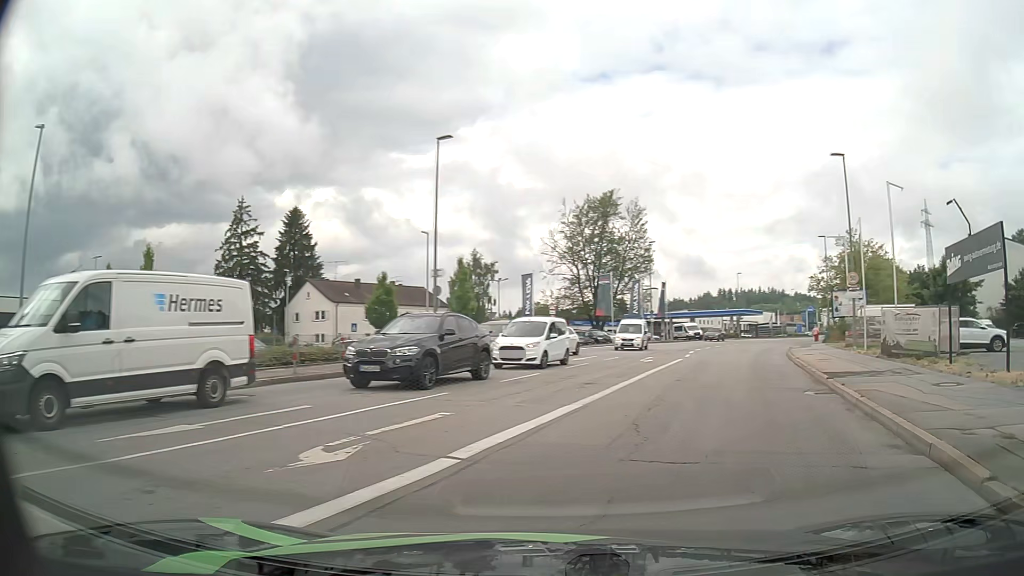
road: tertiary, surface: asphalt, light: Day
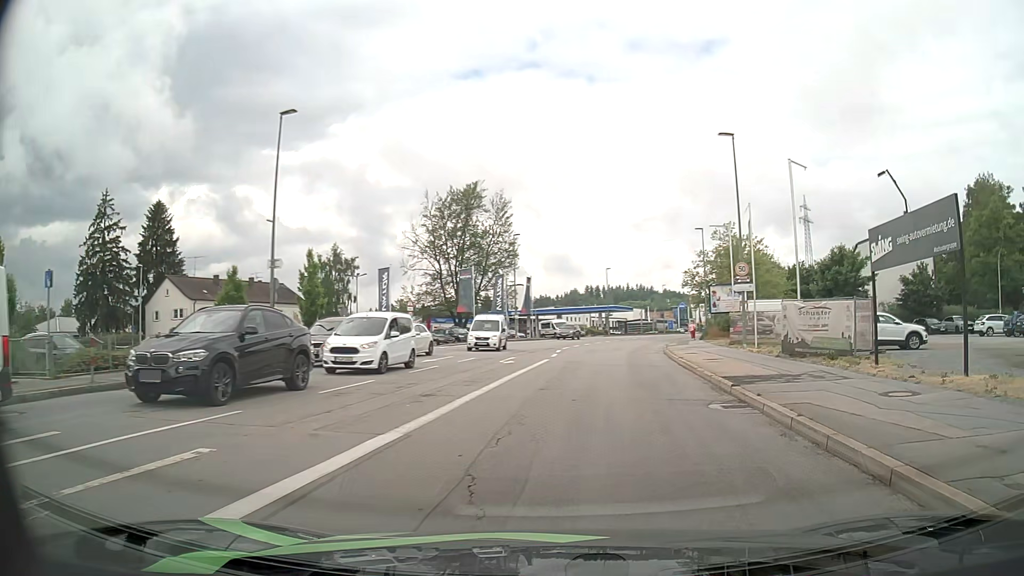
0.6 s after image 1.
(+0.4, +3.6) m; +11°
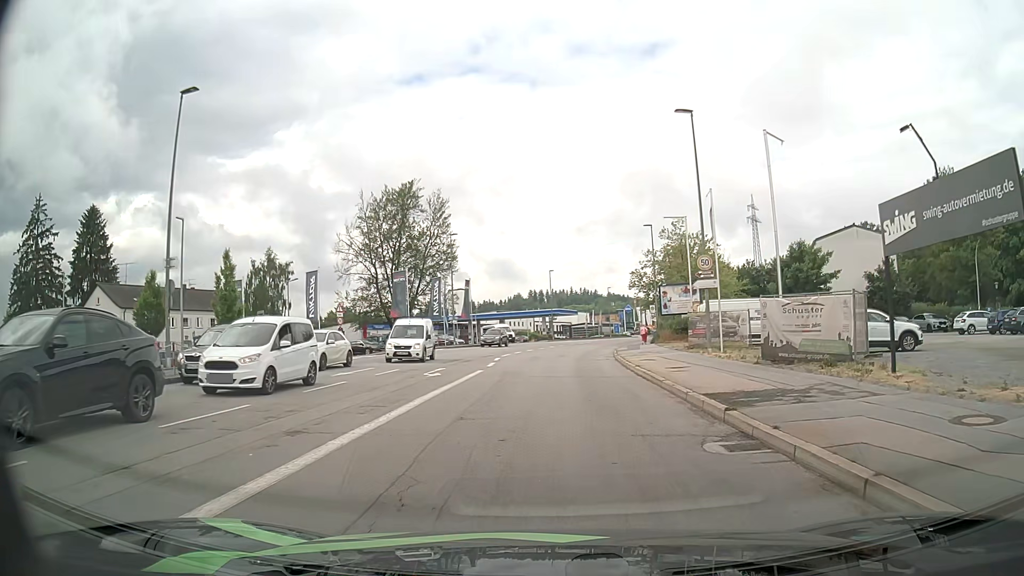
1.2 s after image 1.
(+0.2, +4.1) m; +5°
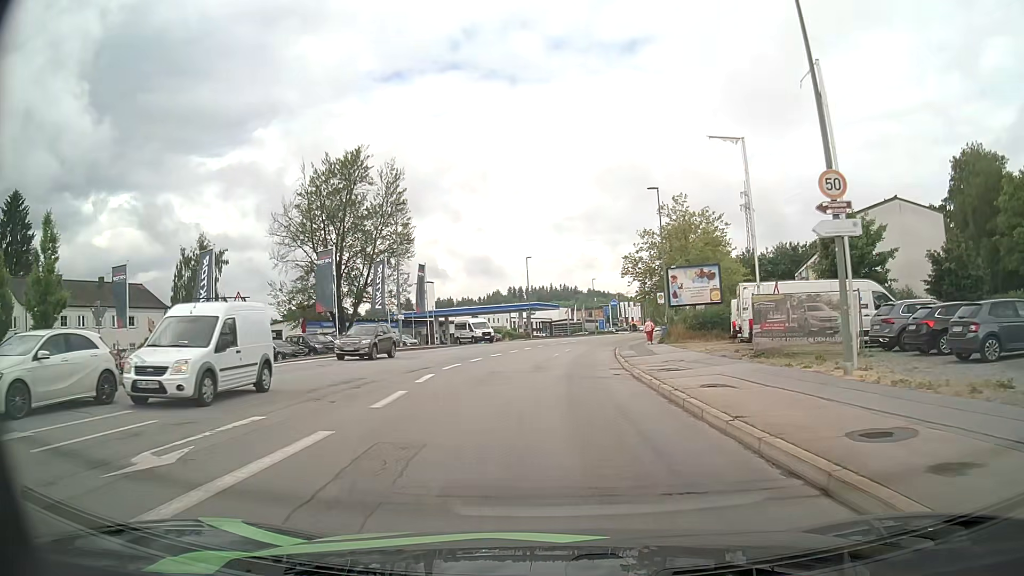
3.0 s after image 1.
(+0.3, +14.8) m; +2°
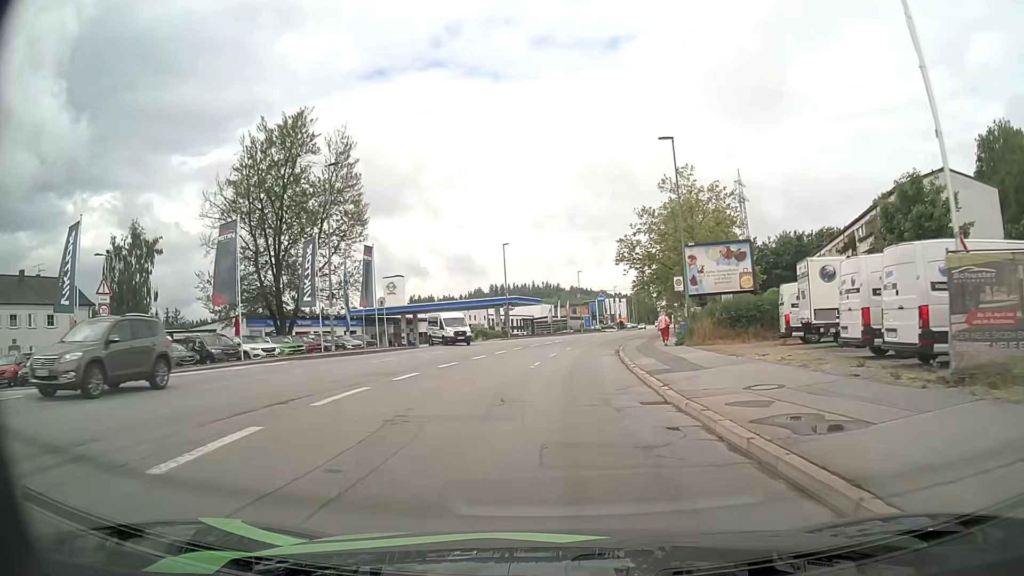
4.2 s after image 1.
(+0.2, +11.9) m; +2°
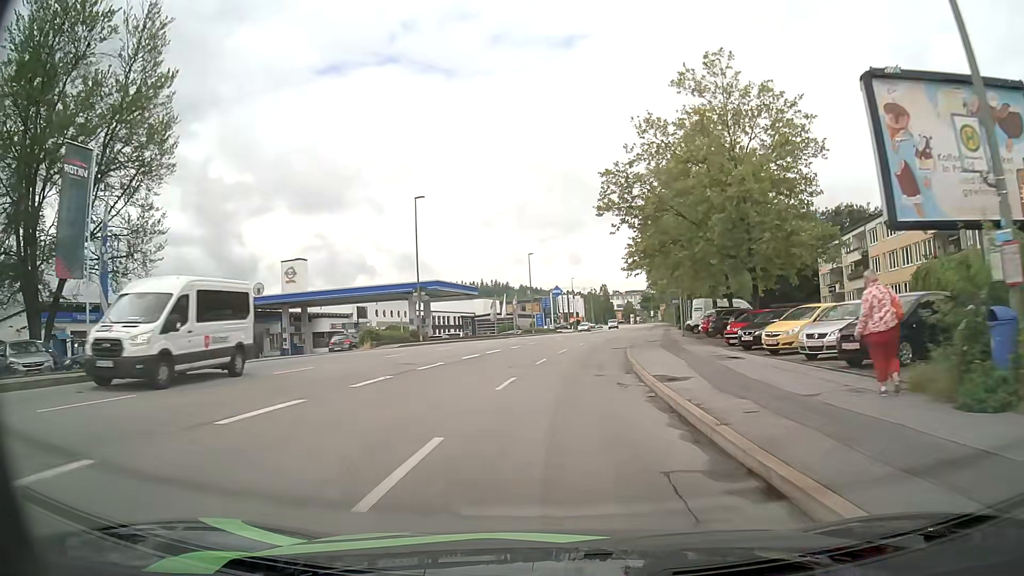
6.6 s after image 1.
(+0.8, +26.7) m; +4°
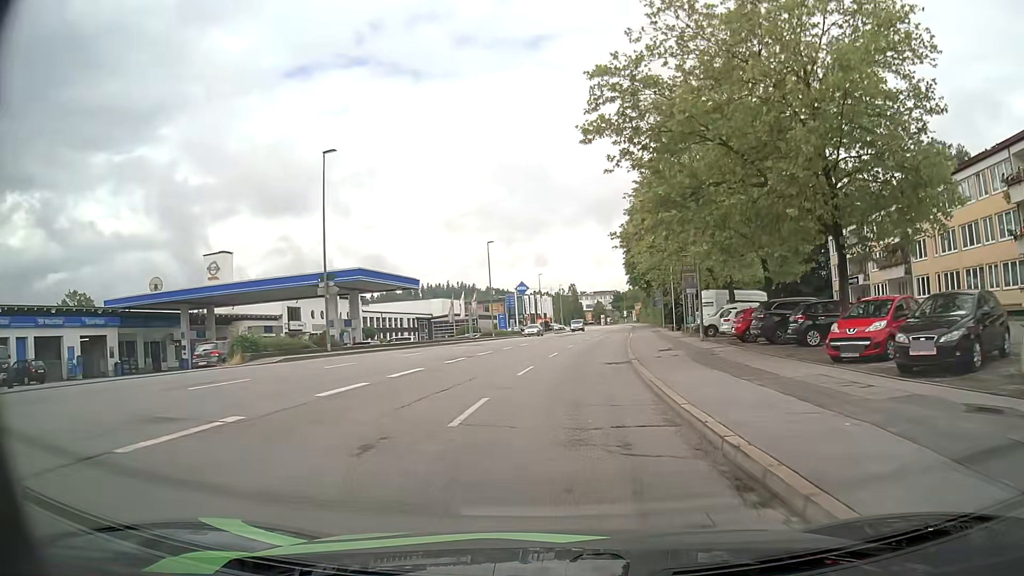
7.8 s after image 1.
(+0.3, +14.0) m; +3°
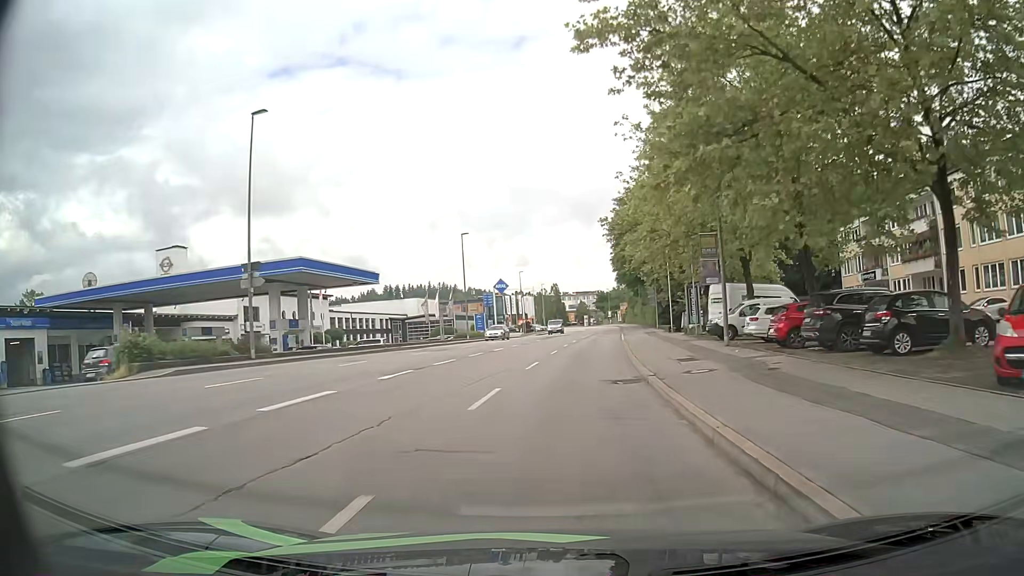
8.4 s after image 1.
(+0.1, +7.2) m; +1°
(0, +10) (+1, +20) (+1, +30) (+2, +40) (+3, +50) (+4, +60) (+5, +70) (+6, +80) (+7, +90) (+8, +100) m
